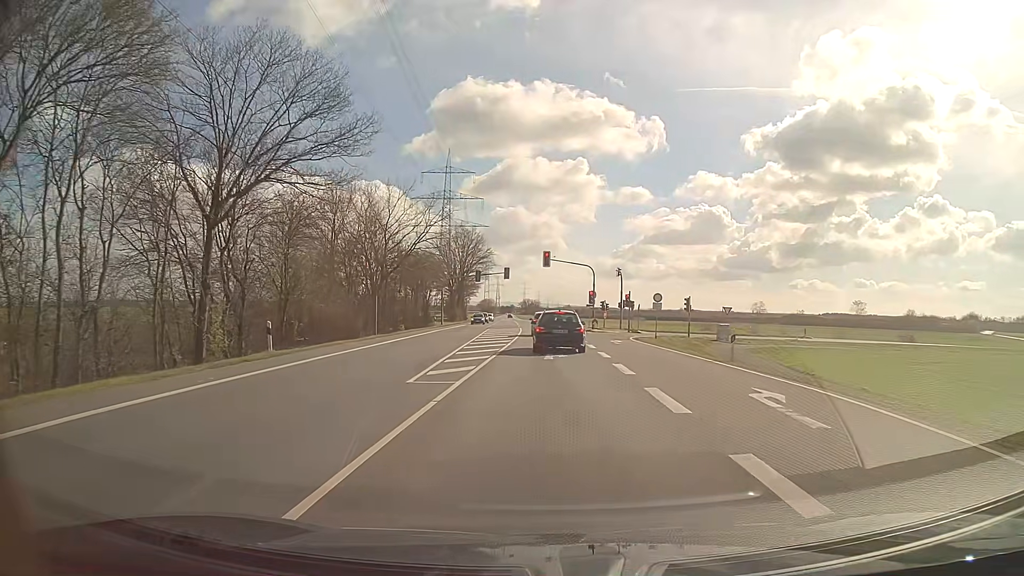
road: secondary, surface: asphalt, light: Day
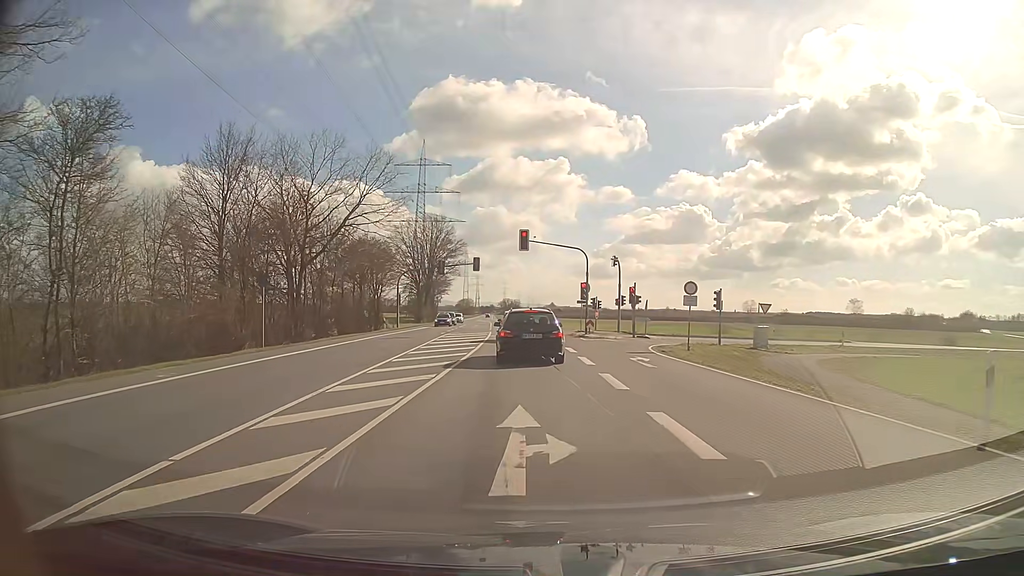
(+0.2, +14.9) m; +1°
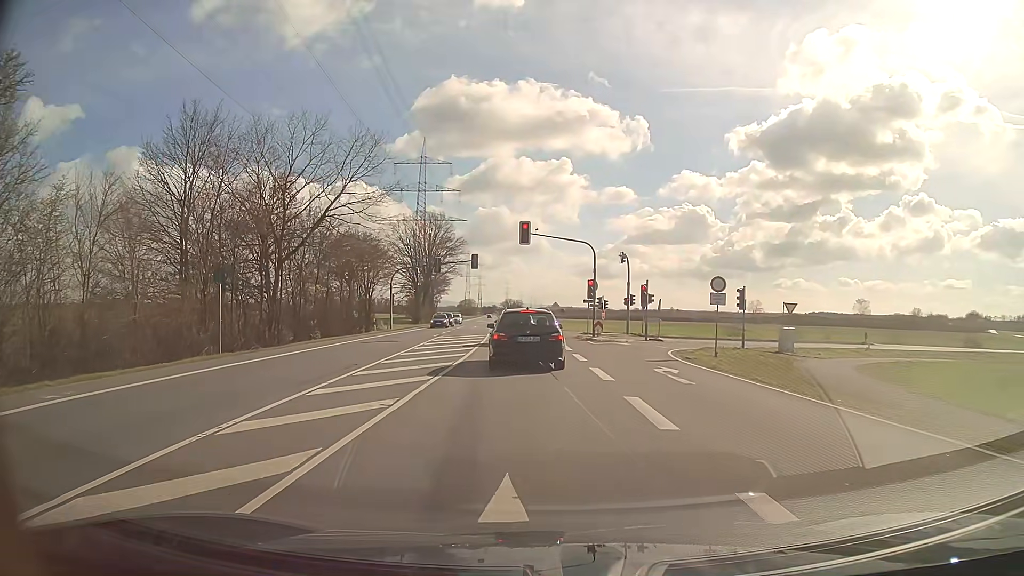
(0.0, +4.2) m; 0°
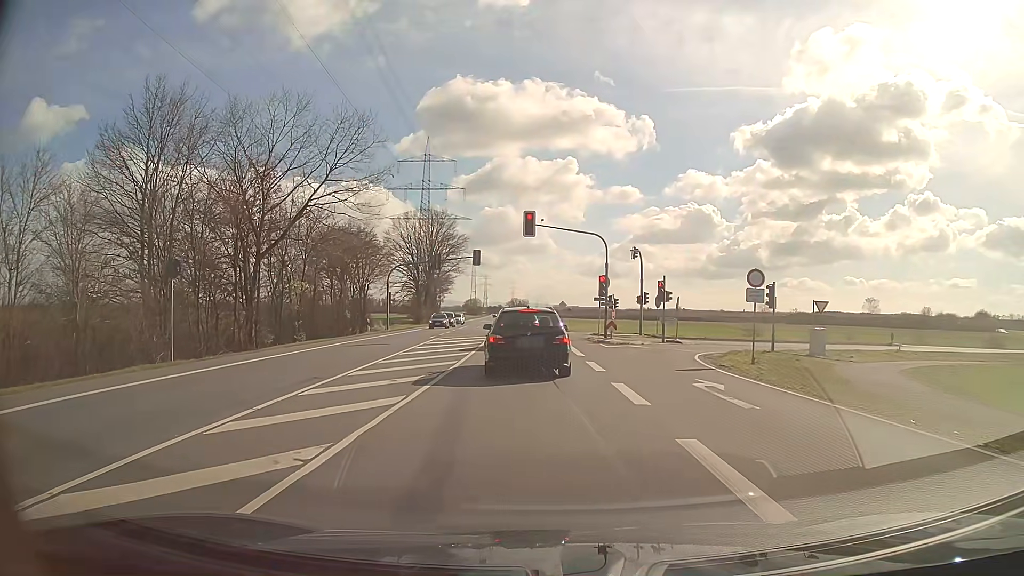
(0.0, +3.7) m; -1°
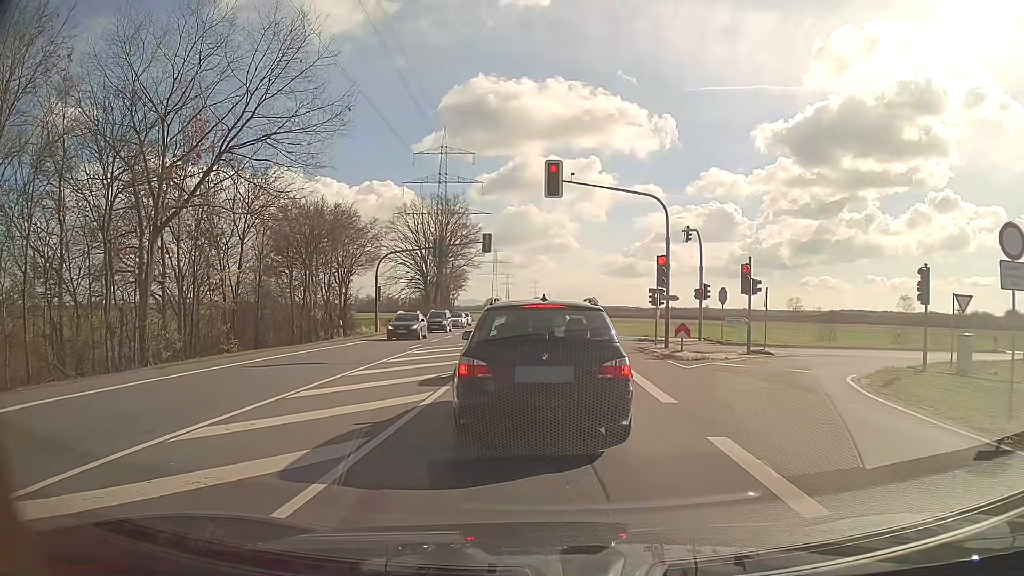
(-0.2, +11.4) m; -3°
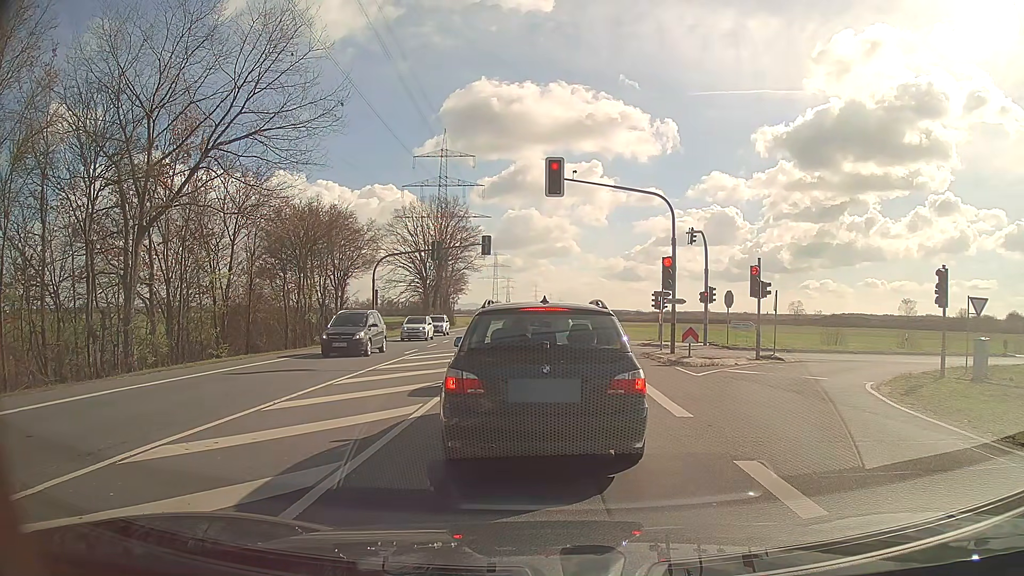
(0.0, +1.0) m; 0°
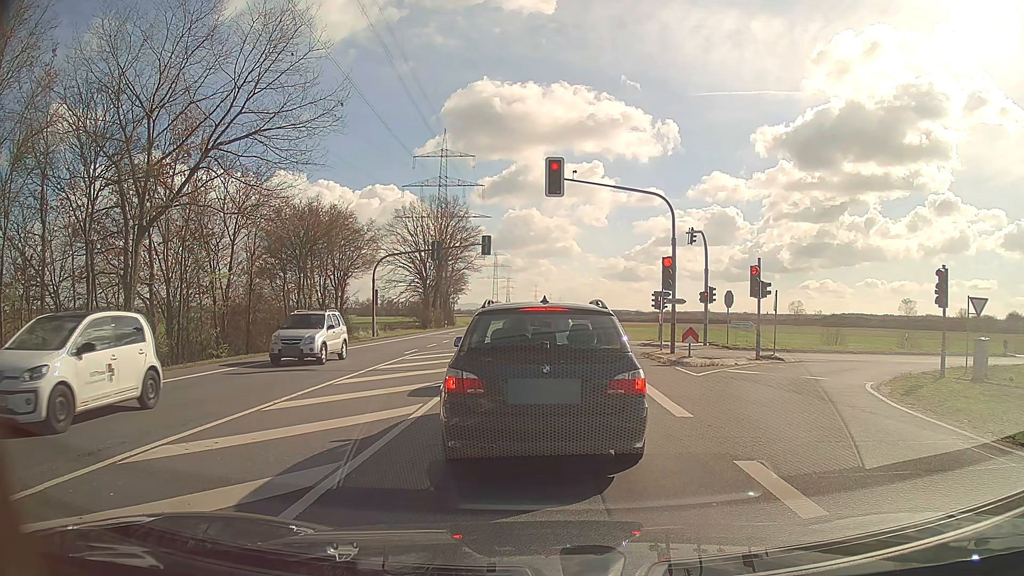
(0.0, 0.0) m; 0°
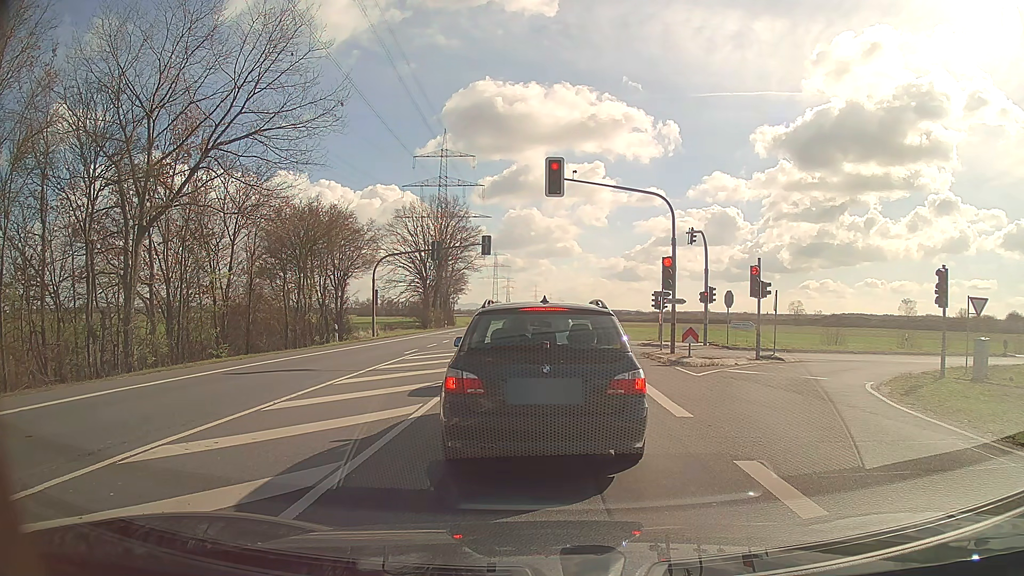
(0.0, 0.0) m; 0°
